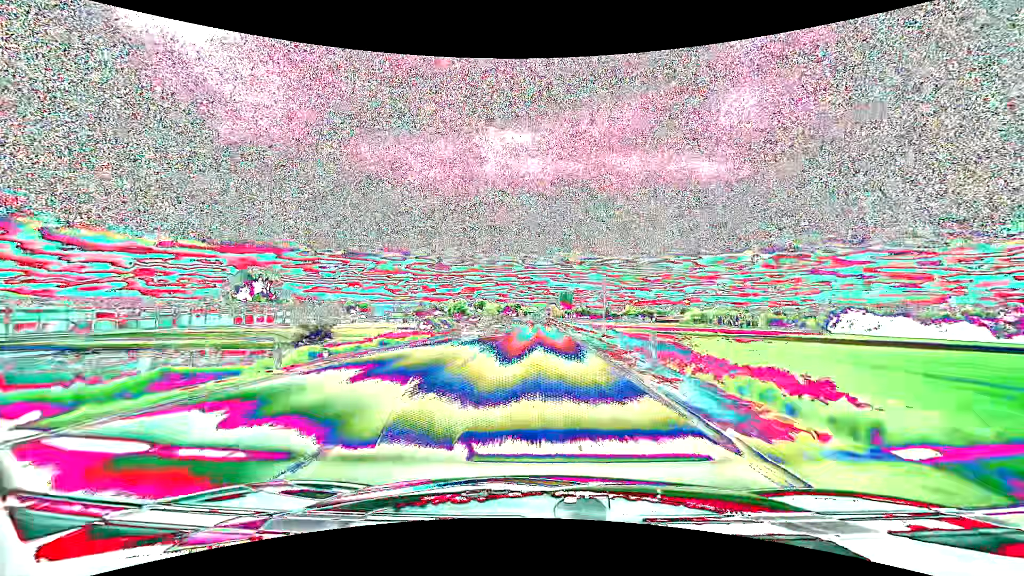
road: primary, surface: asphalt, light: Day
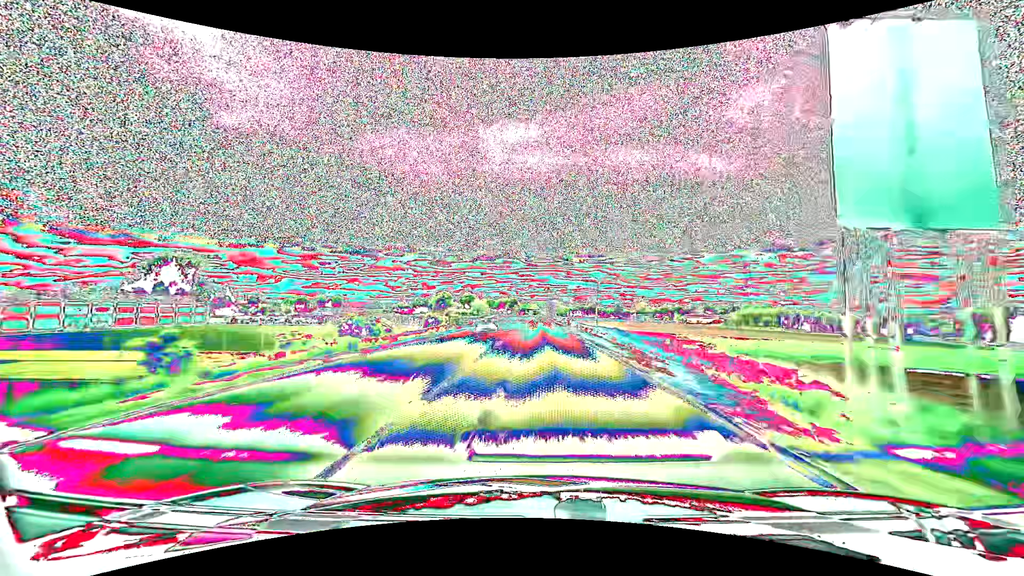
(-0.1, +76.7) m; 0°
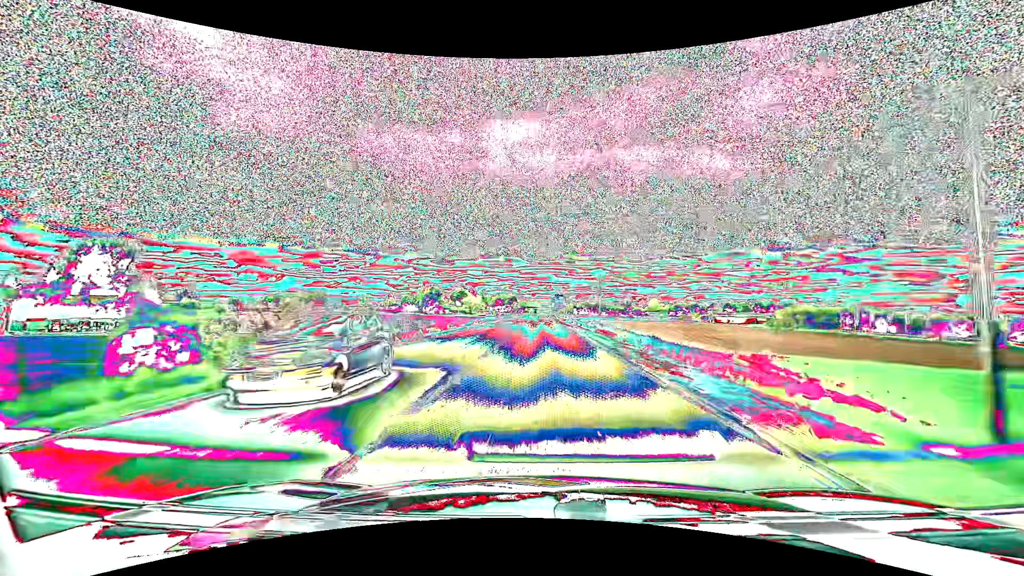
(0.0, +44.2) m; 0°
